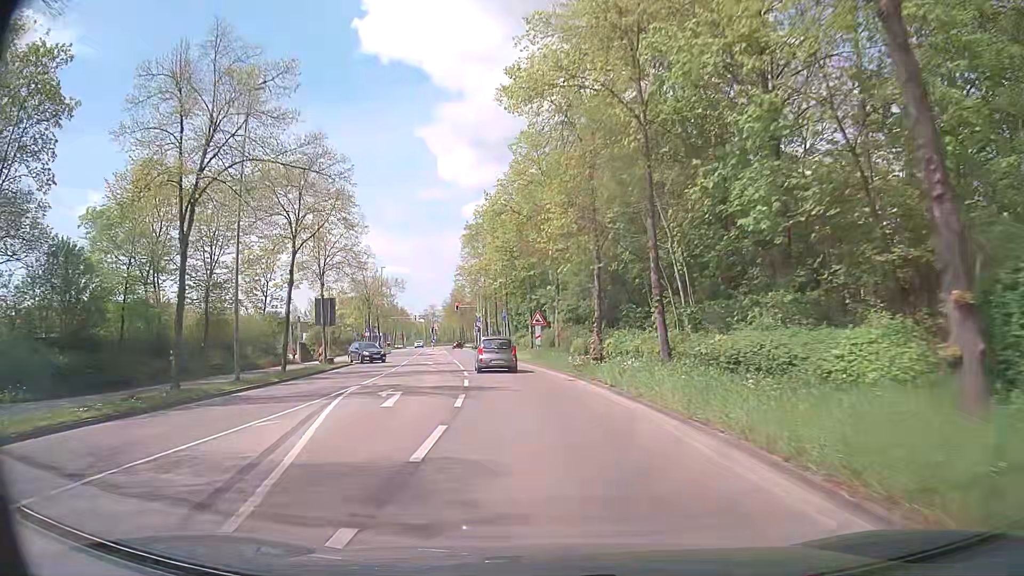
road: tertiary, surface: asphalt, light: Day
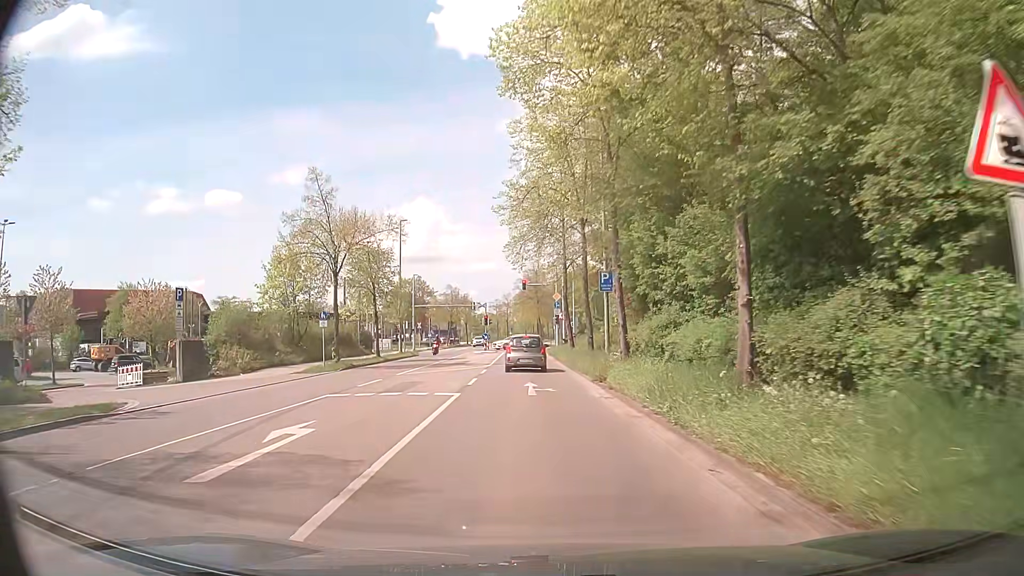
(-2.5, +32.8) m; -7°
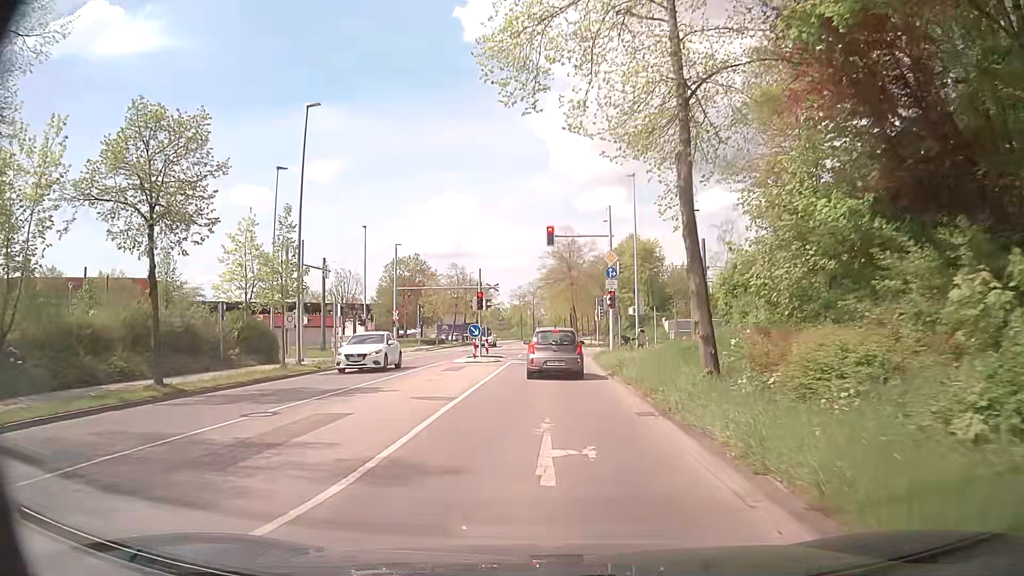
(-0.8, +27.6) m; -4°
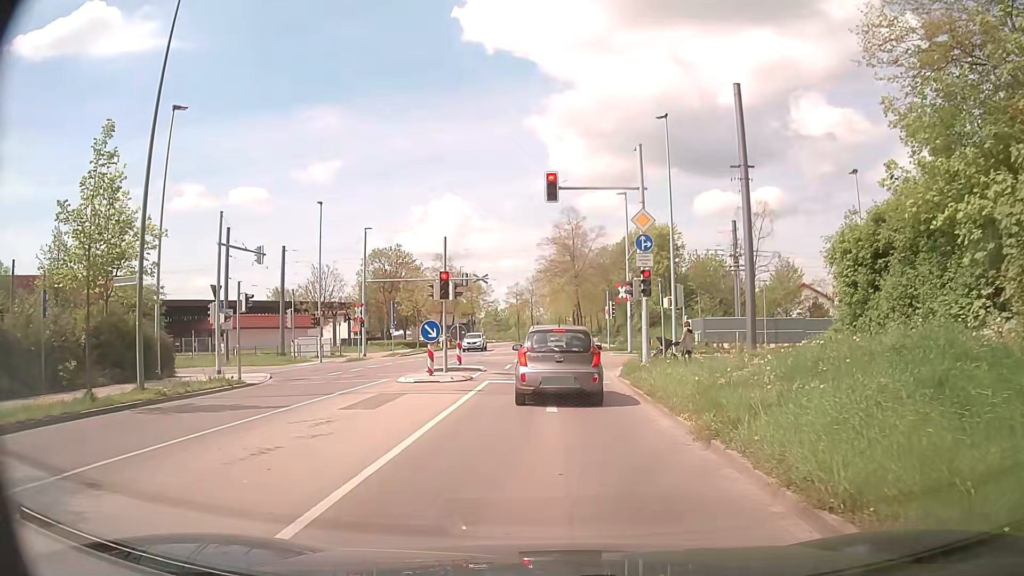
(+0.1, +10.9) m; +1°
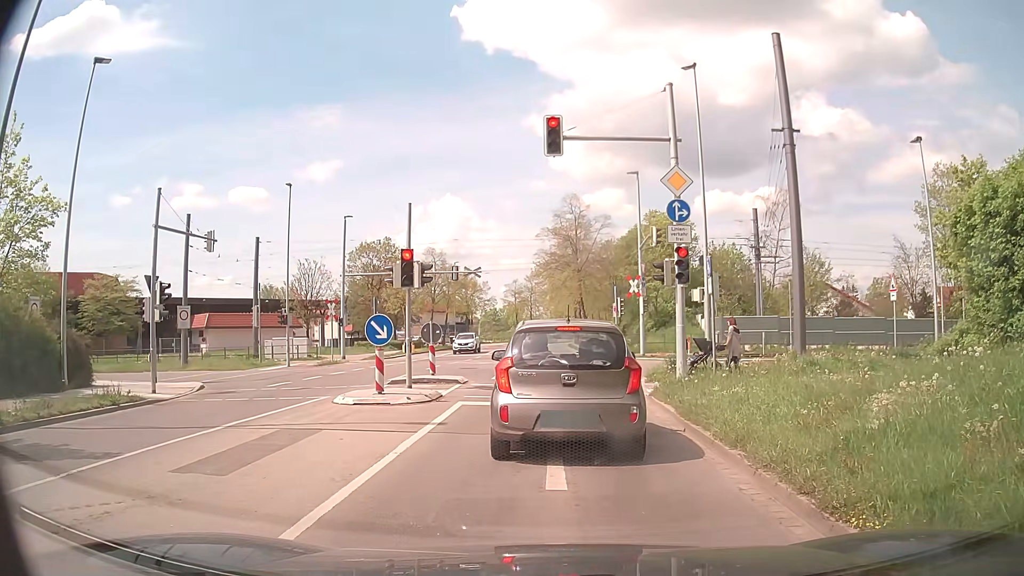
(0.0, +5.4) m; +2°
